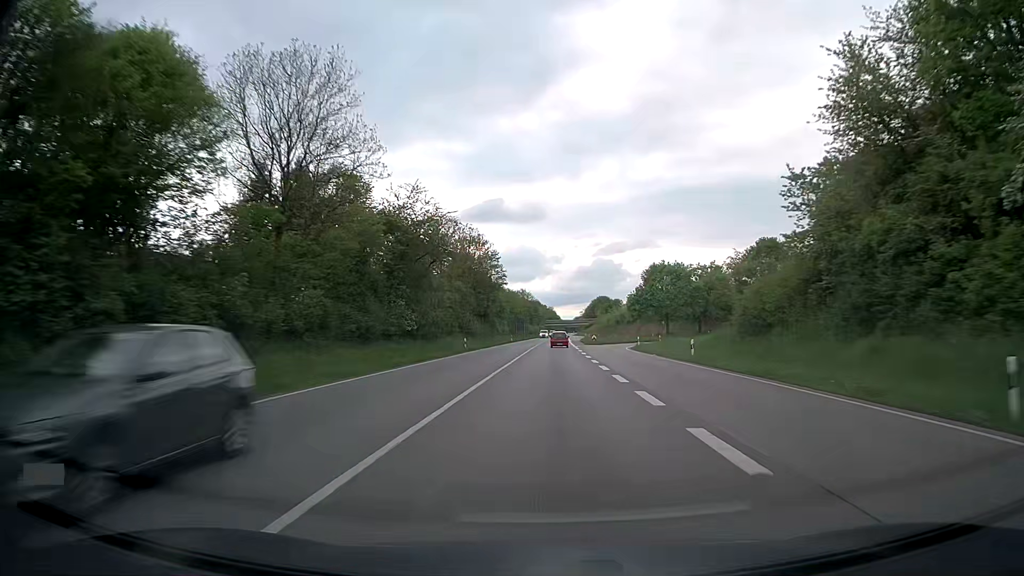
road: trunk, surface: asphalt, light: Day
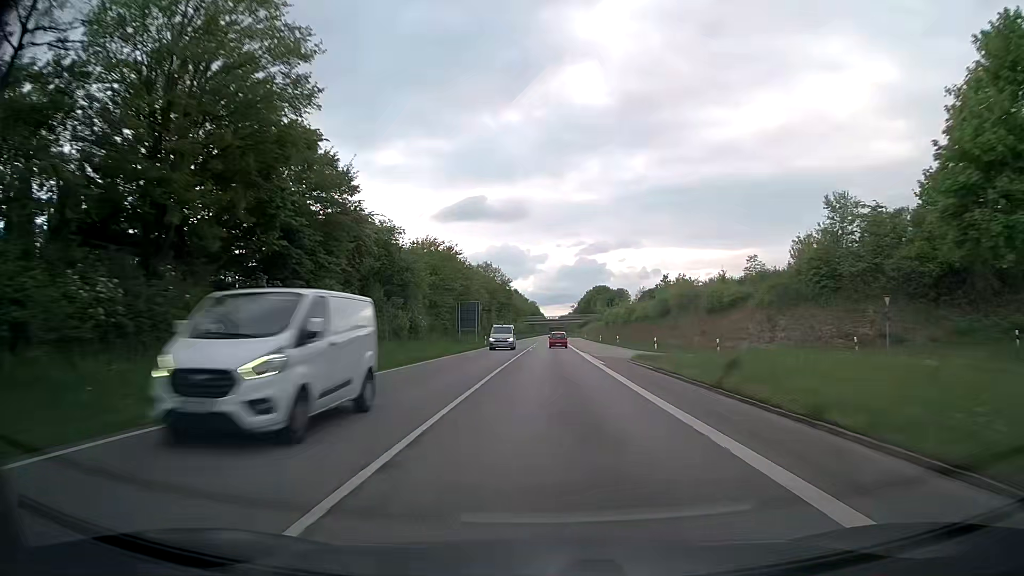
(+1.1, +79.5) m; +1°
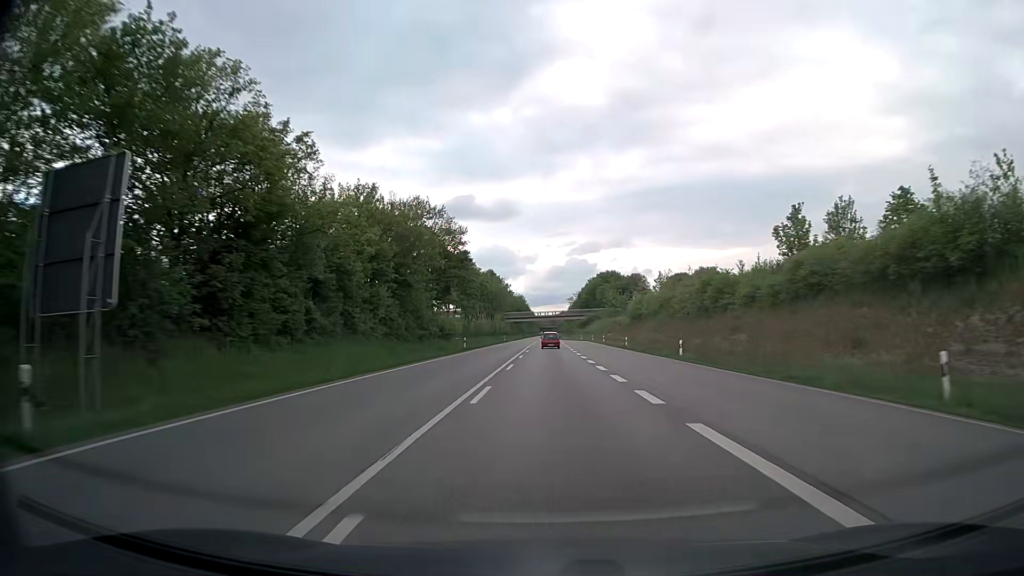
(+0.5, +63.1) m; +1°
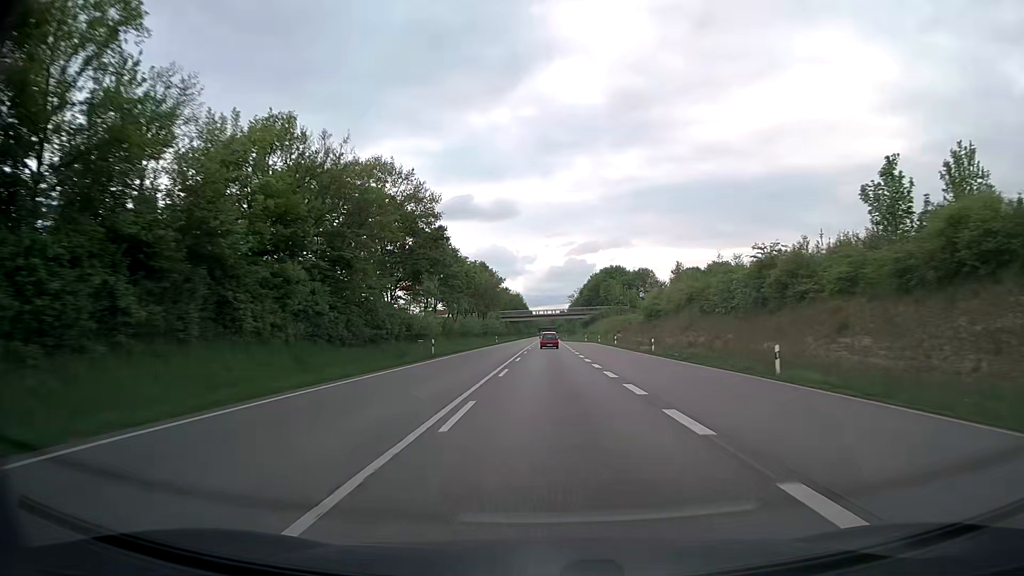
(0.0, +15.7) m; 0°
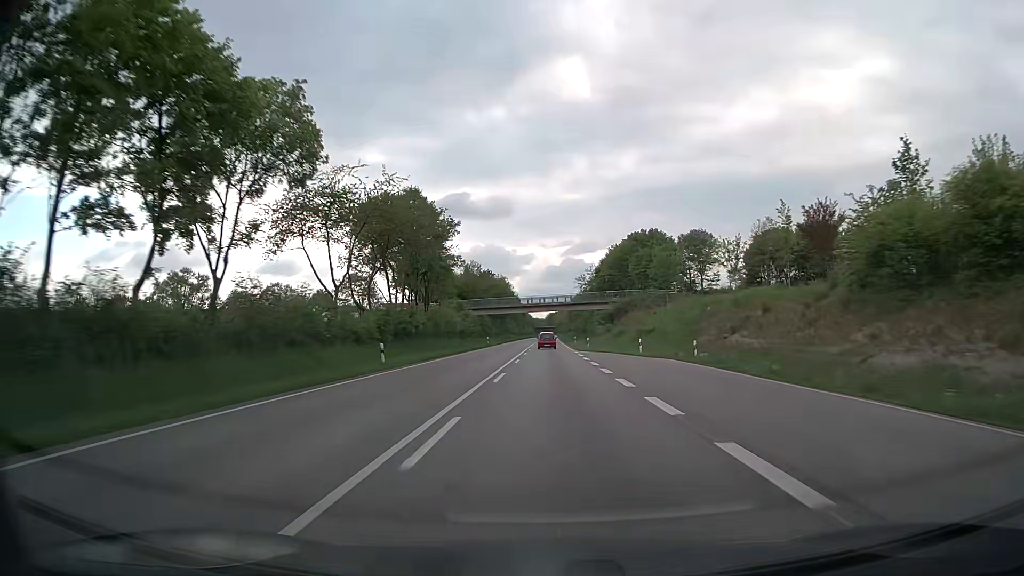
(+0.2, +62.6) m; 0°
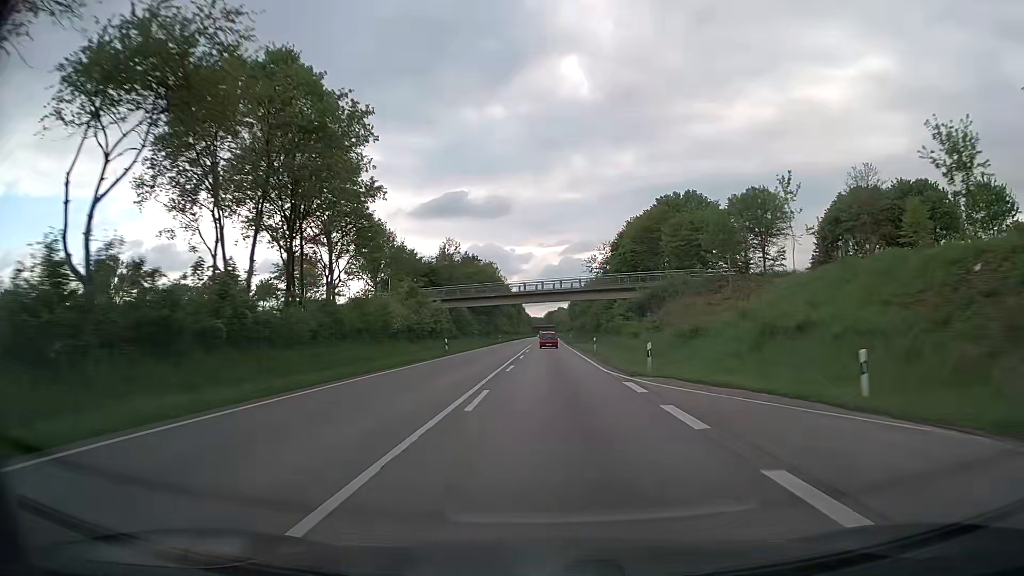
(+0.1, +31.2) m; 0°
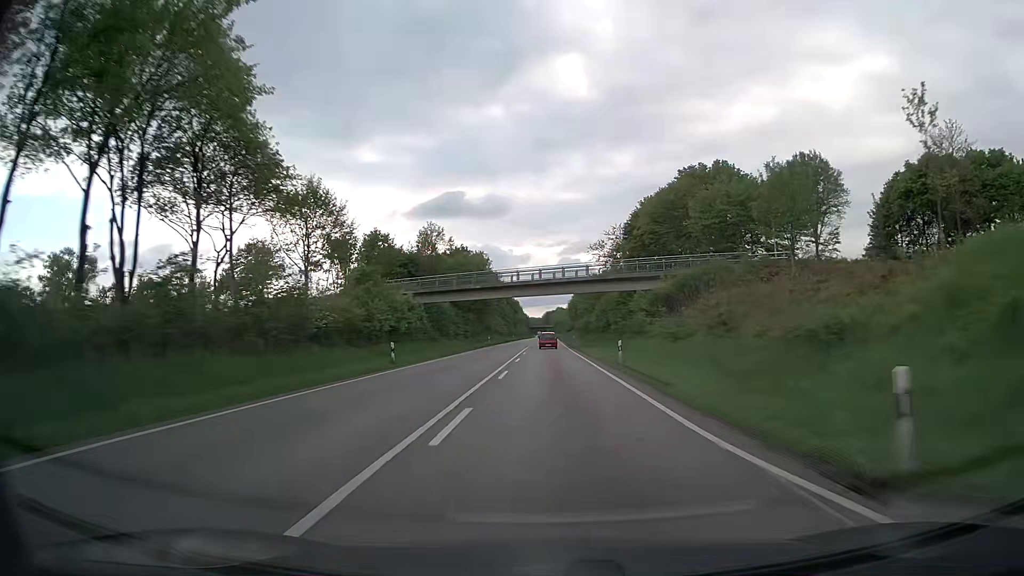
(0.0, +15.6) m; 0°
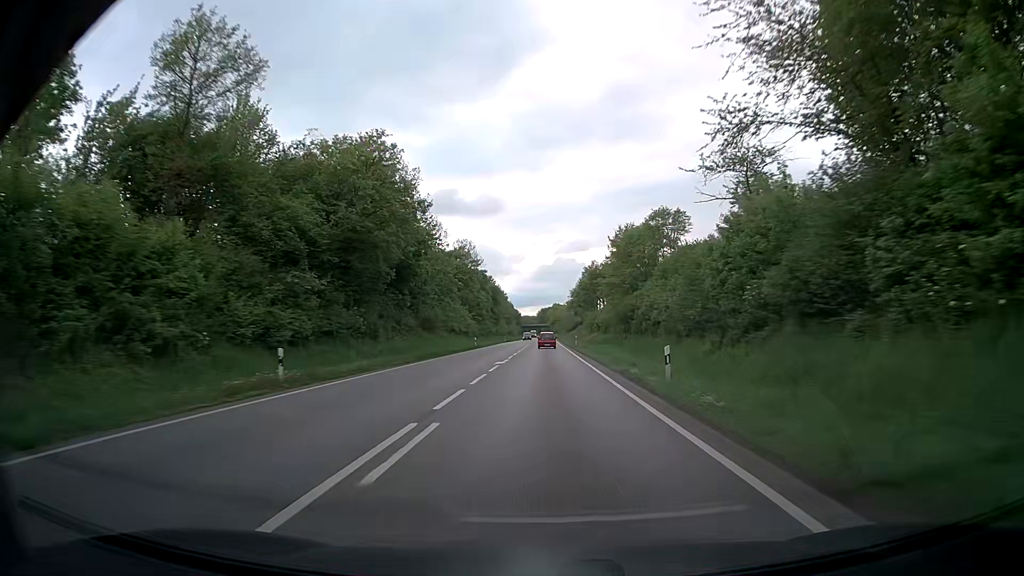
(+0.3, +62.2) m; 0°
(0, +10) (0, +20) (0, +30) (0, +40) (0, +50) (0, +60) (0, +70) (0, +80) (0, +90) (0, +100) m
